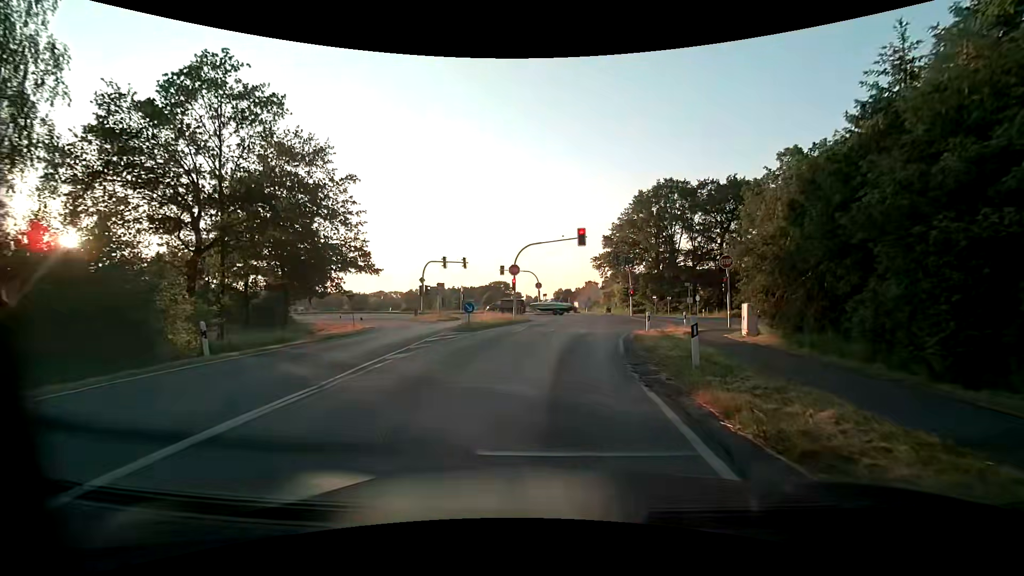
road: tertiary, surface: asphalt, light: Day
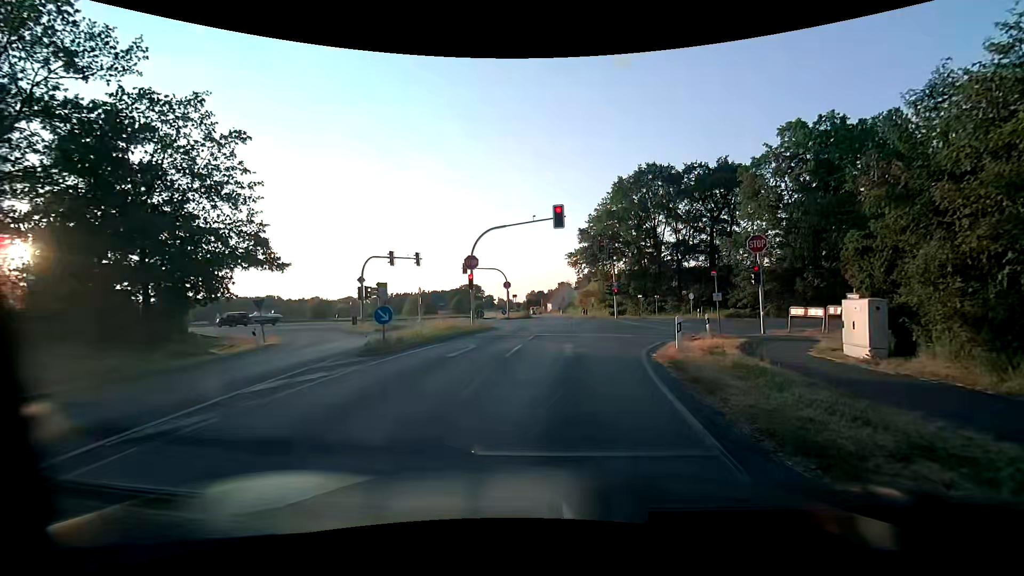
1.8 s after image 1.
(+0.2, +9.3) m; +4°
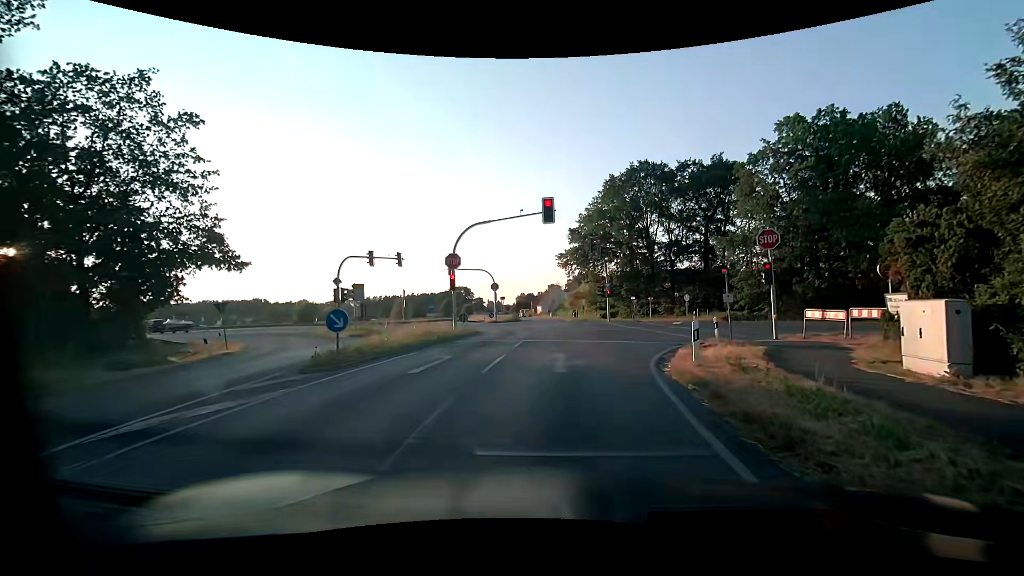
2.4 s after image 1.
(0.0, +2.5) m; 0°
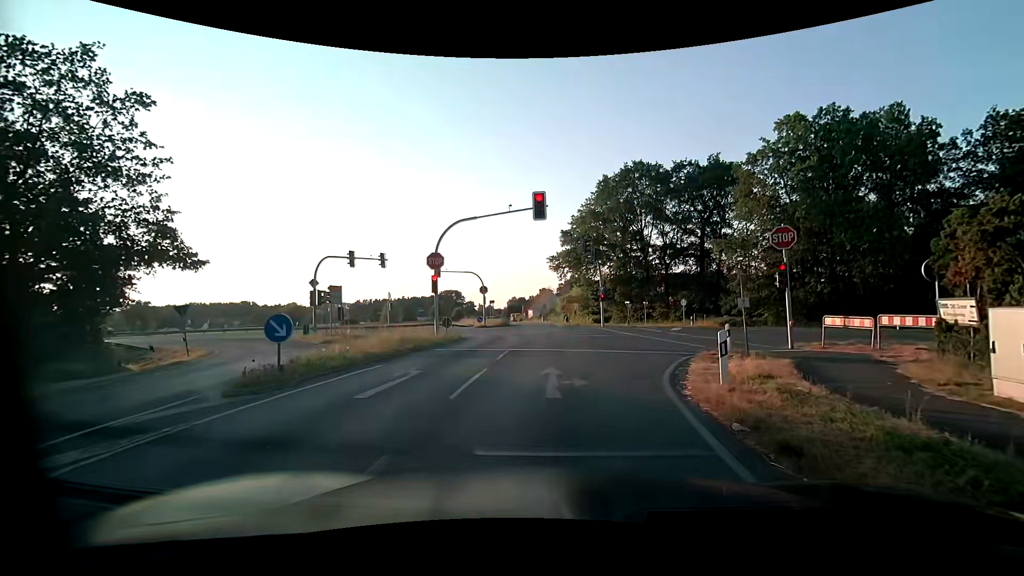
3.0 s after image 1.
(0.0, +2.3) m; +1°
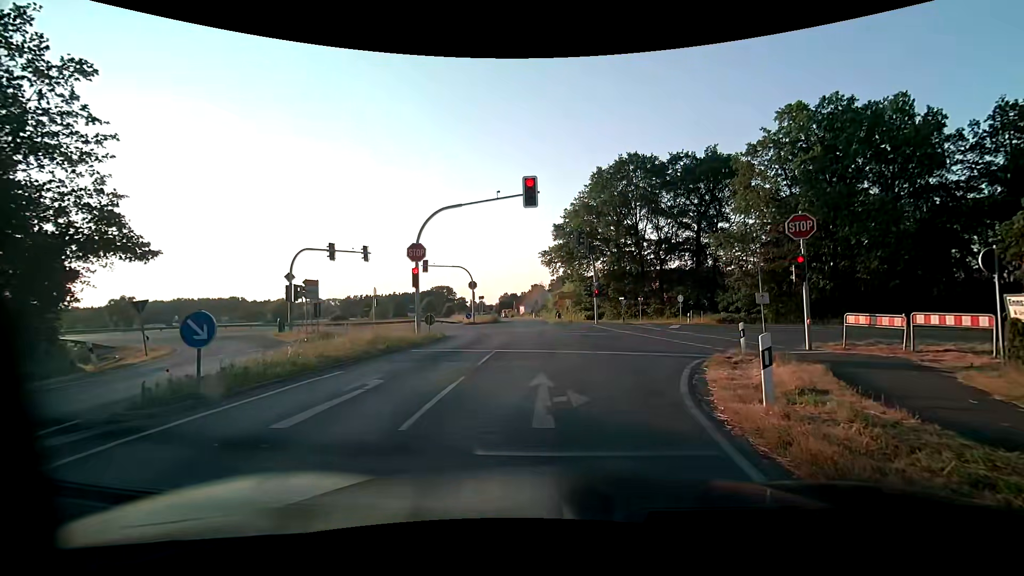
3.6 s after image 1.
(0.0, +2.0) m; 0°
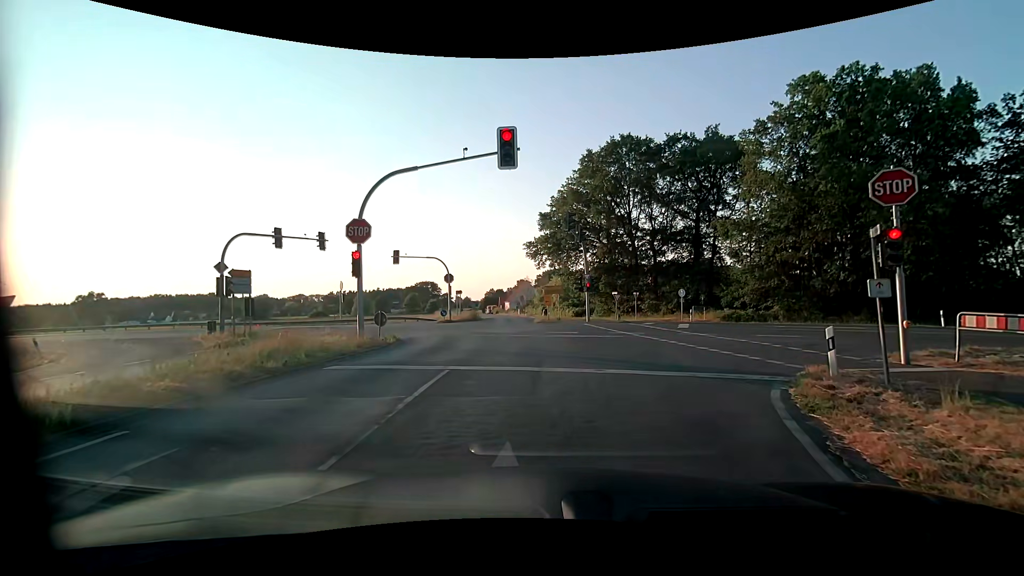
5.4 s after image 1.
(+0.1, +5.5) m; +3°
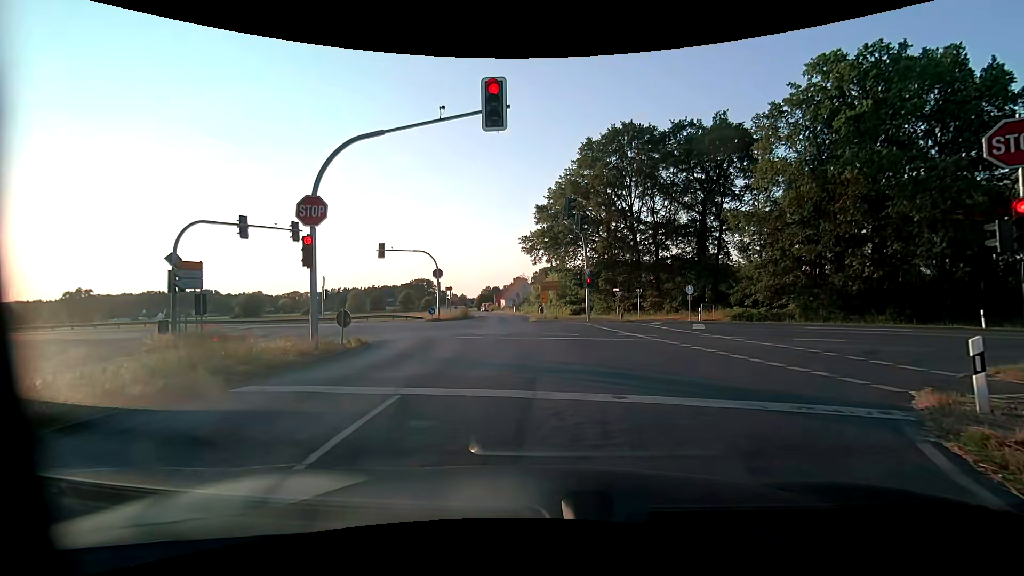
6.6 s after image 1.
(0.0, +3.3) m; 0°
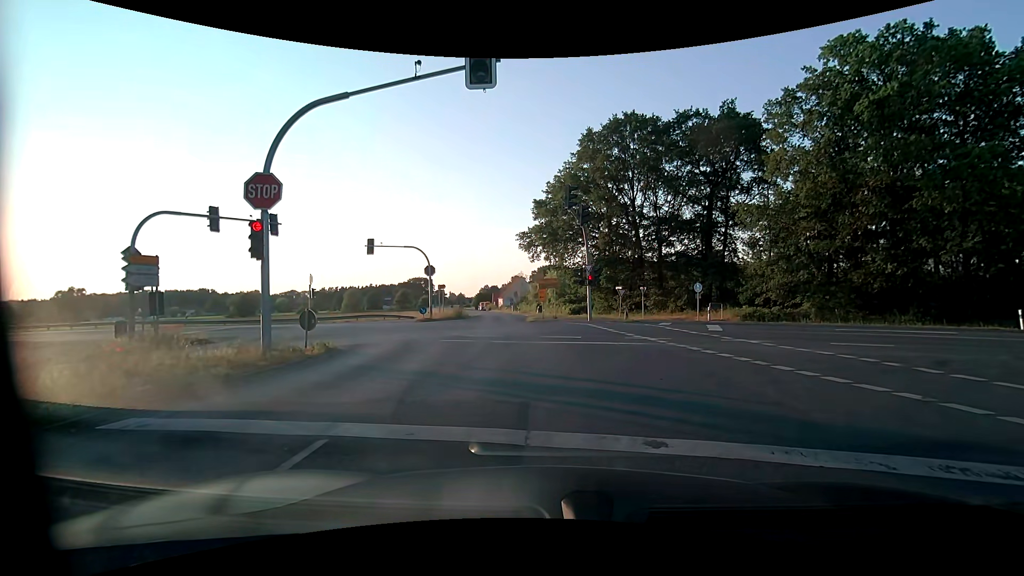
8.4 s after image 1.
(0.0, +2.2) m; -1°
(0, +10) (-1, +20) (-2, +30) (-3, +40) (-4, +50) (-5, +60) (-7, +70) (-8, +80) (-9, +90) (-10, +99) m
